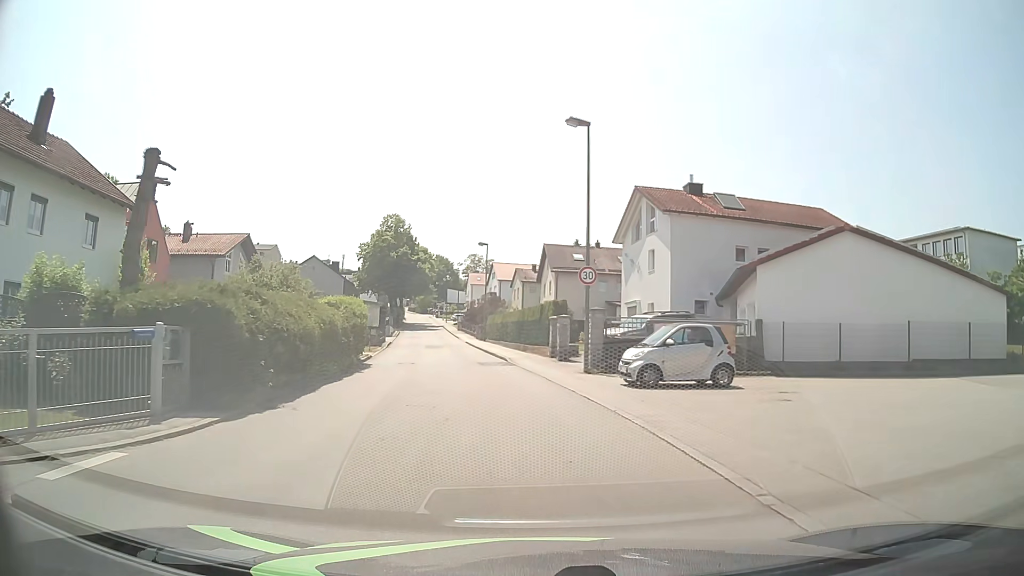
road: unclassified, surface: asphalt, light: Day
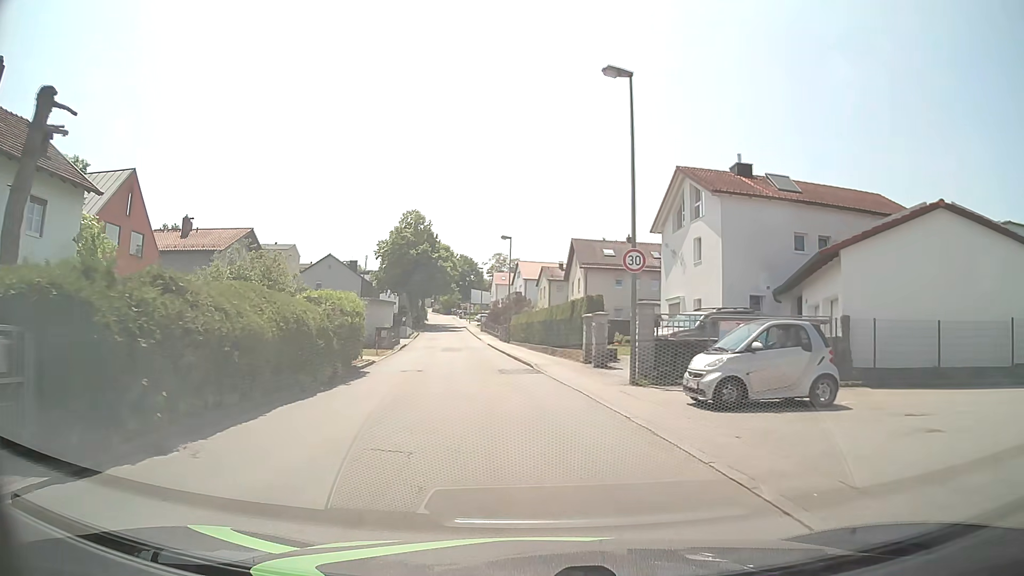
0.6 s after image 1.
(-0.1, +4.6) m; -2°
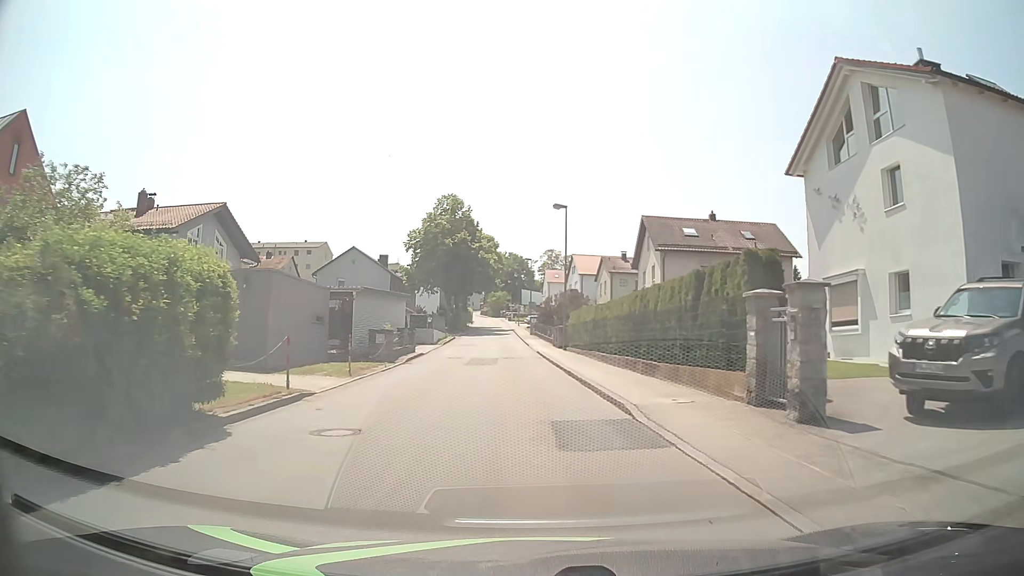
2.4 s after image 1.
(-0.6, +13.8) m; -4°
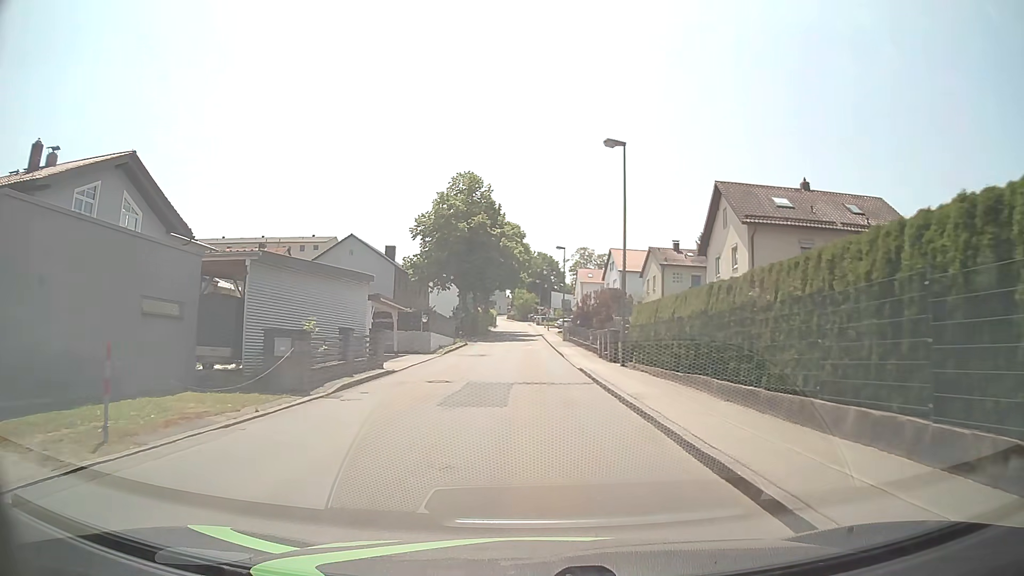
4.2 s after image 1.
(-0.4, +13.9) m; -3°
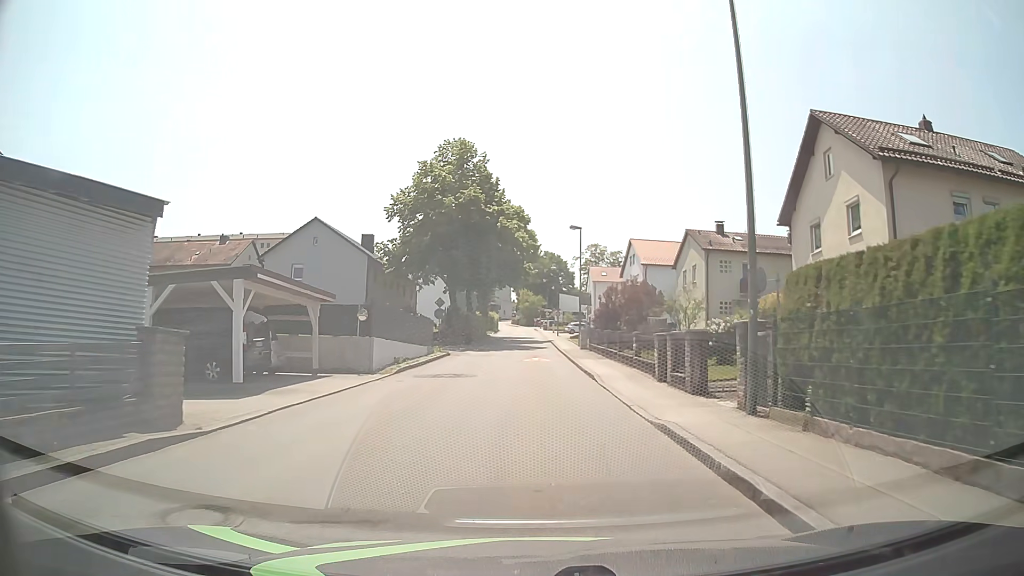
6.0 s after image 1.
(-0.1, +13.8) m; 0°
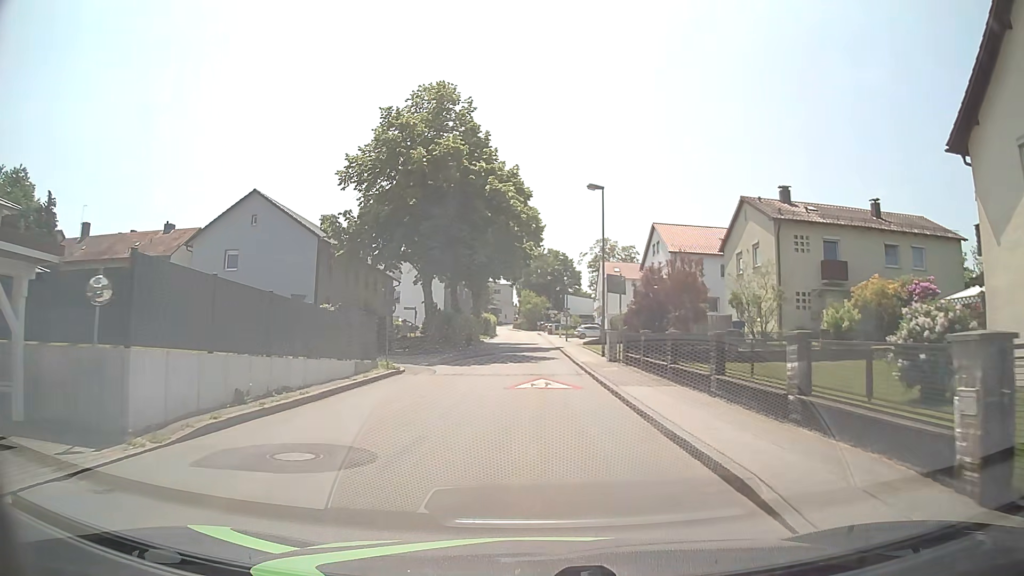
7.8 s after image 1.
(-0.2, +13.7) m; -1°
